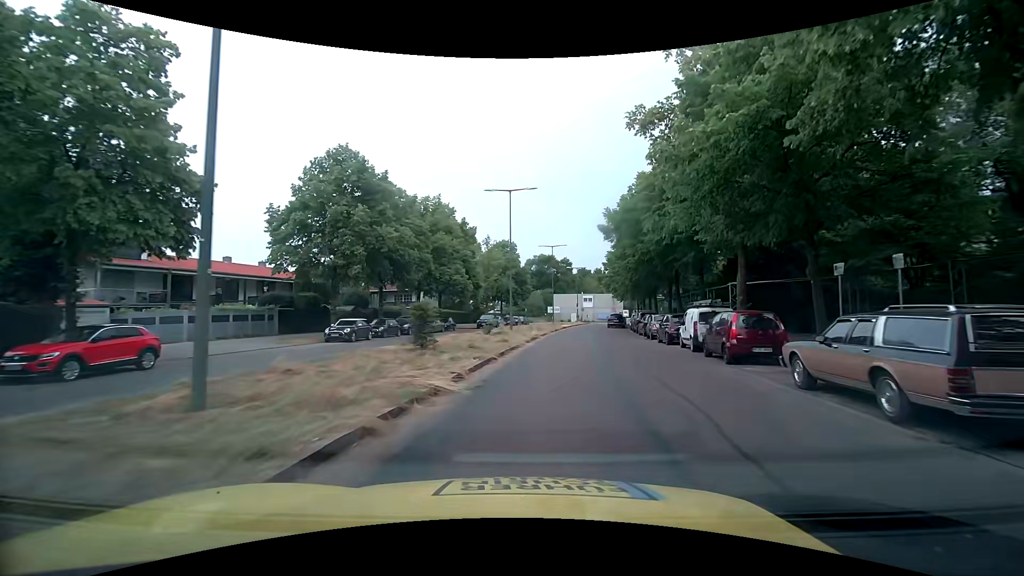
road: residential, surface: asphalt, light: Day
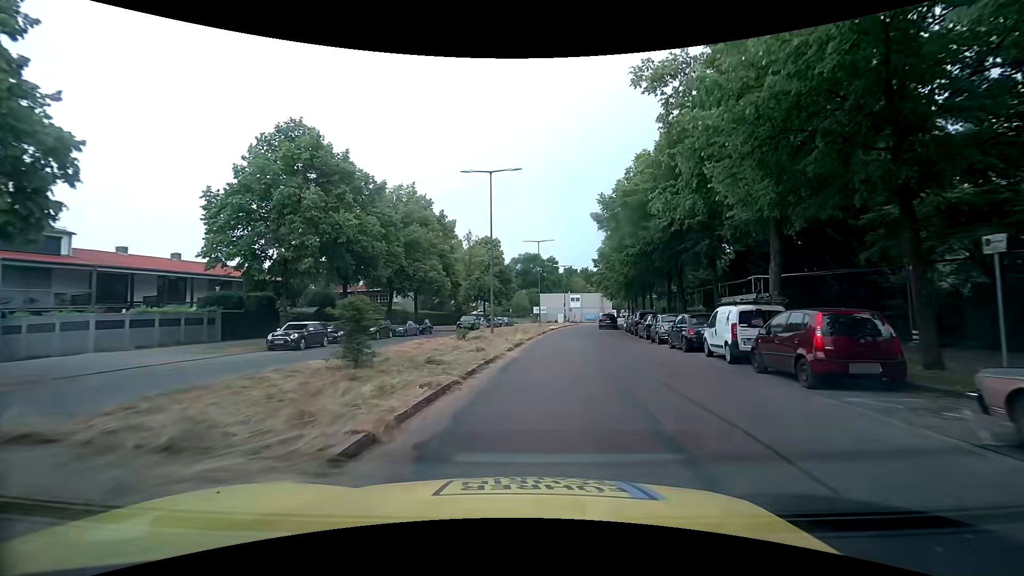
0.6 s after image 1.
(+0.1, +4.9) m; +2°
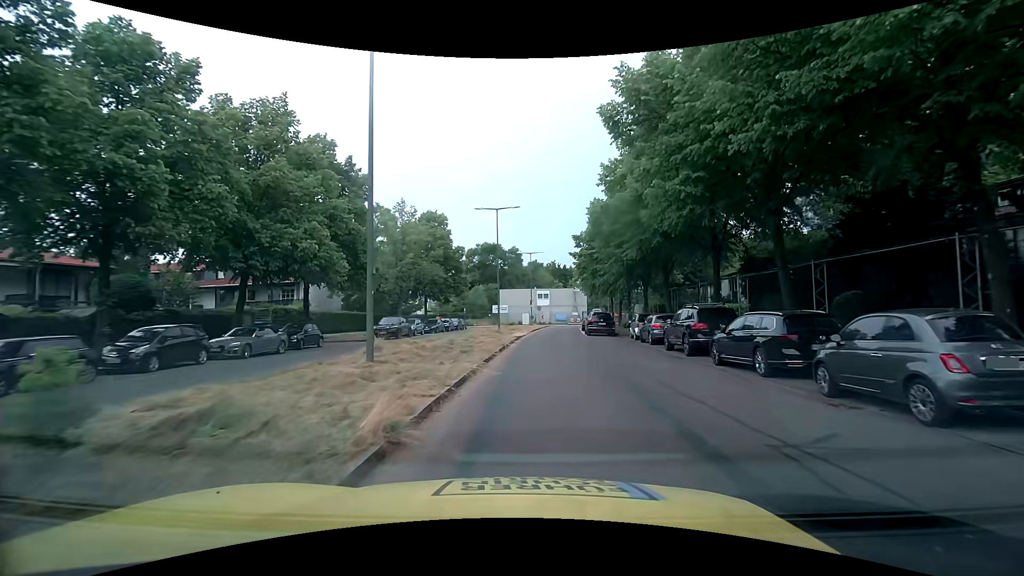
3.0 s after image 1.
(+0.8, +18.4) m; +5°
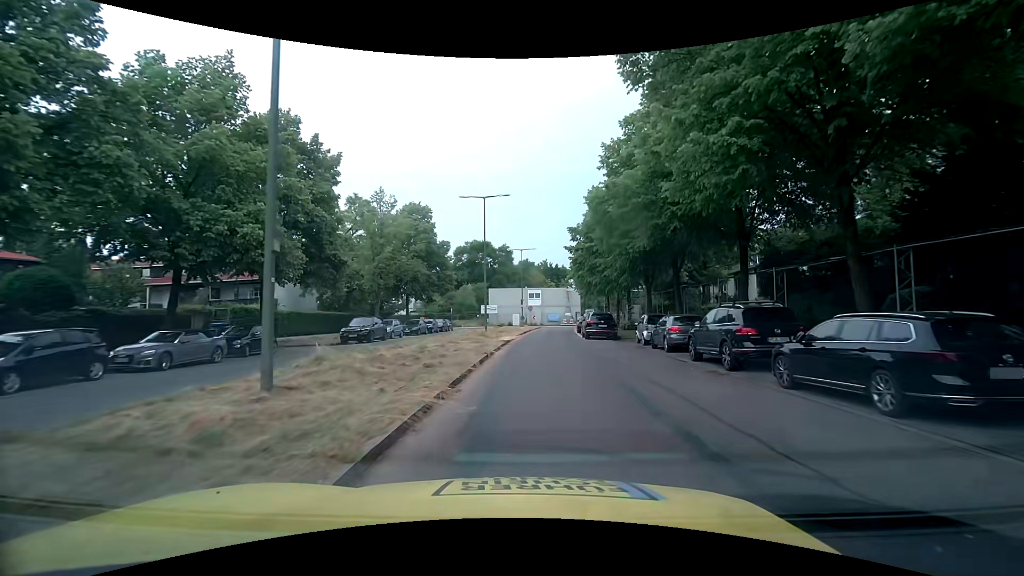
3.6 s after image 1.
(0.0, +4.3) m; +1°
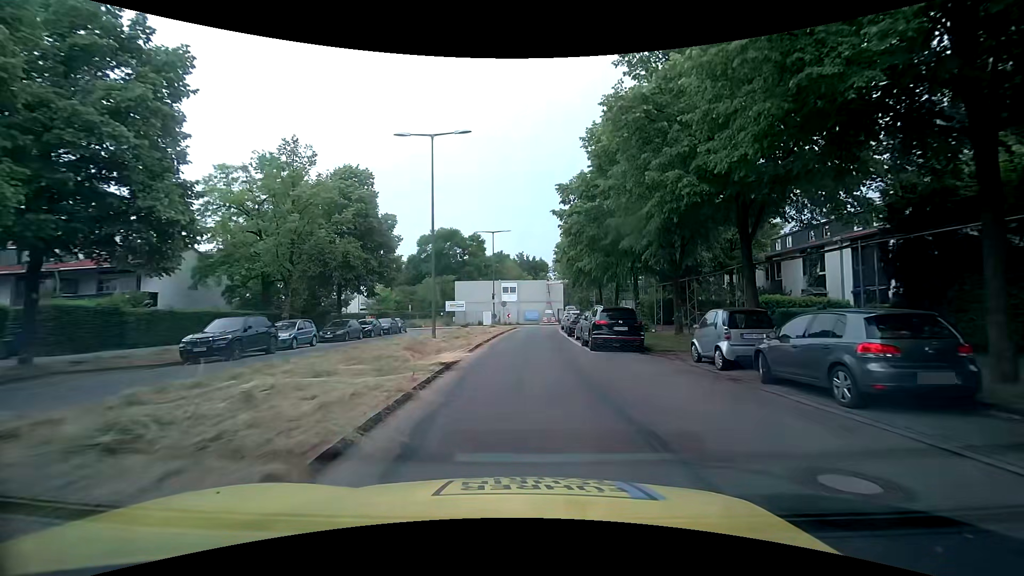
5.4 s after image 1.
(+0.2, +12.4) m; +2°
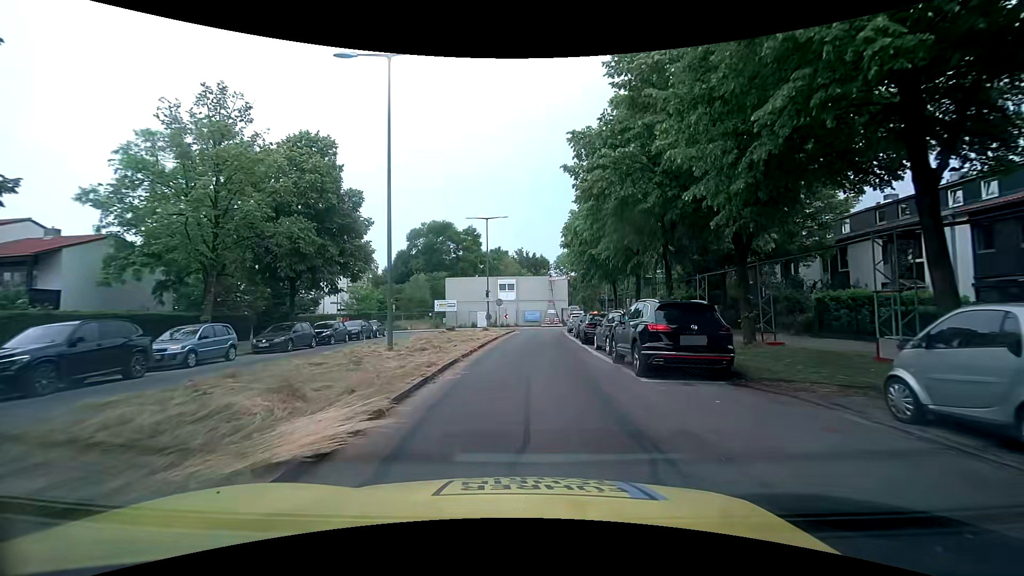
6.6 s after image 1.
(0.0, +7.8) m; -1°
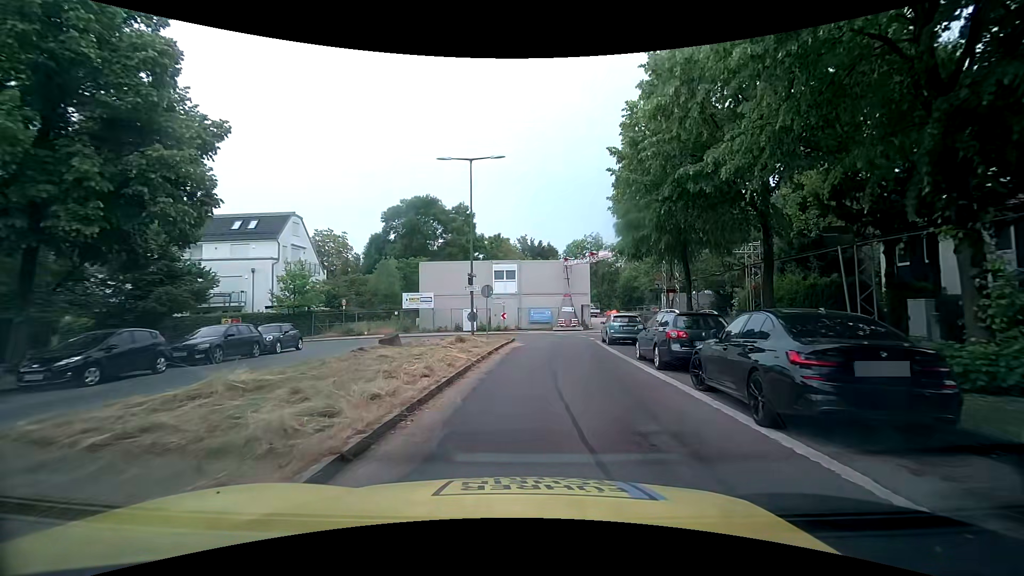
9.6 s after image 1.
(+0.1, +16.9) m; +2°
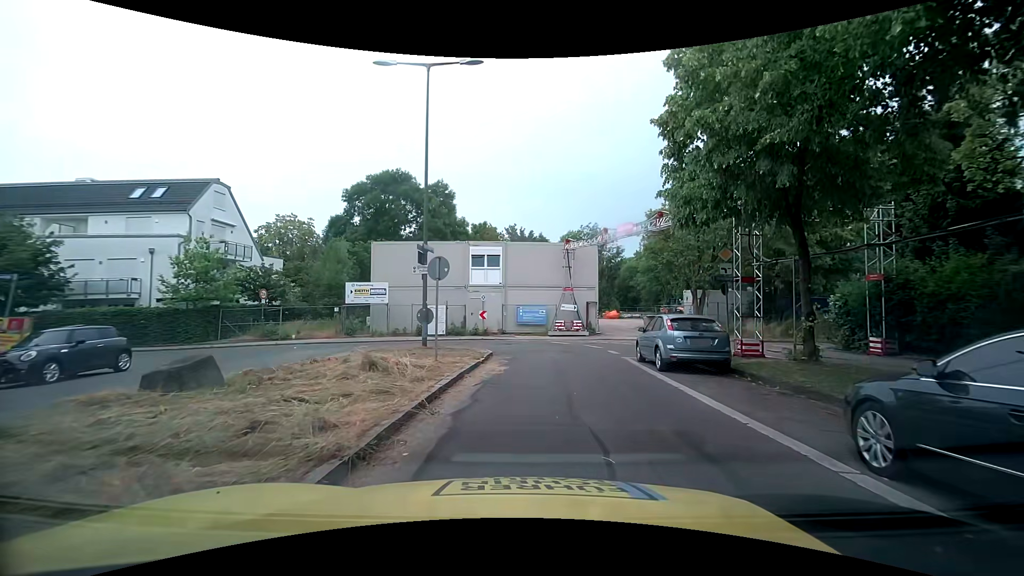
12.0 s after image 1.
(-0.2, +10.5) m; -1°
